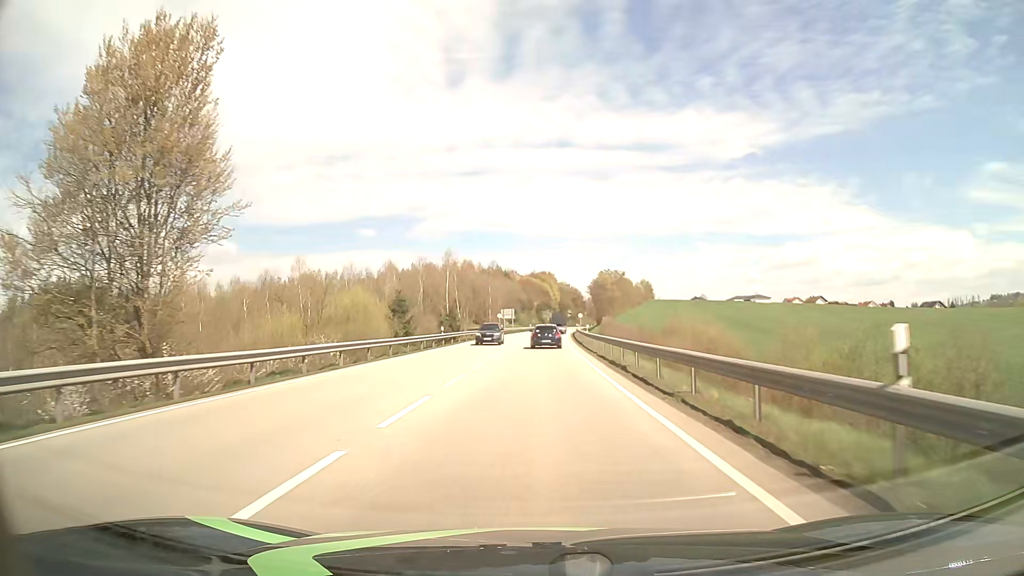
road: primary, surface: asphalt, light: Day
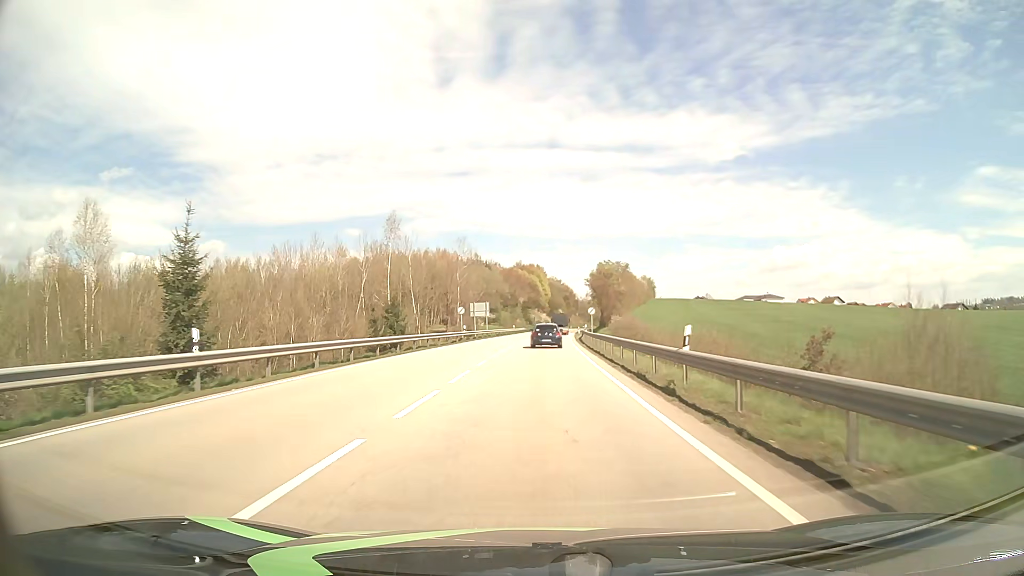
(+0.4, +35.3) m; +1°
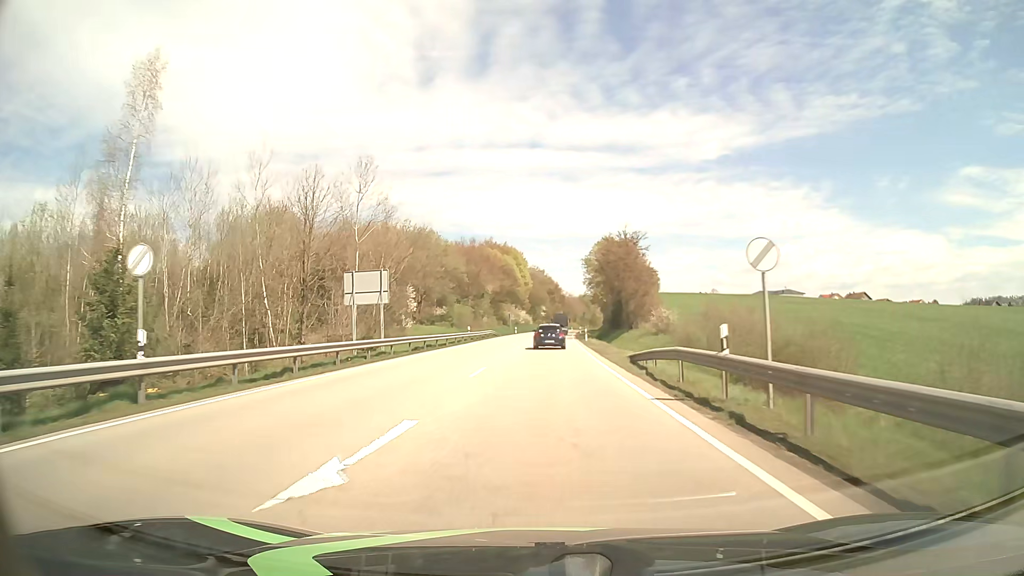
(+0.7, +46.7) m; +2°
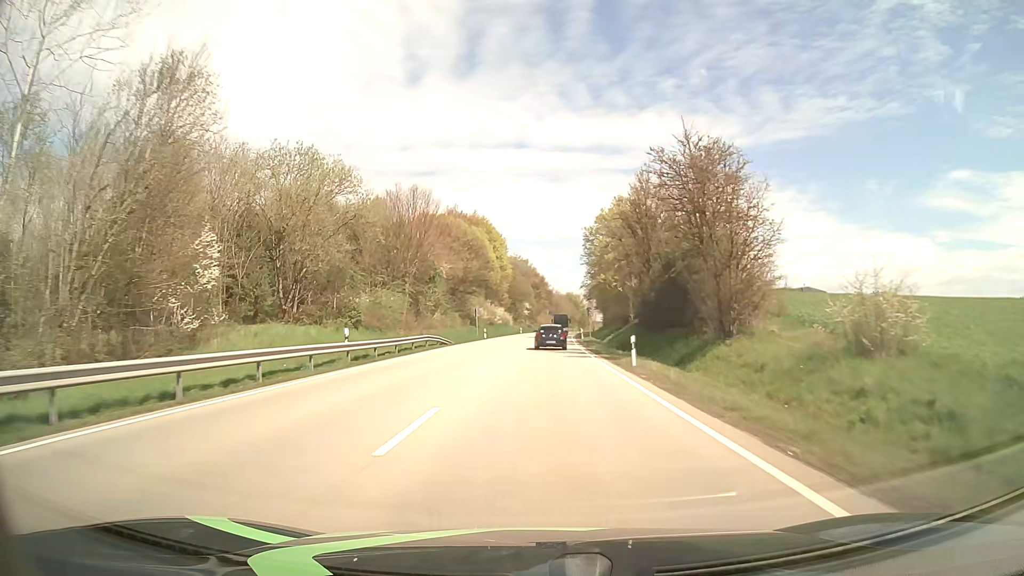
(+0.5, +34.8) m; +1°
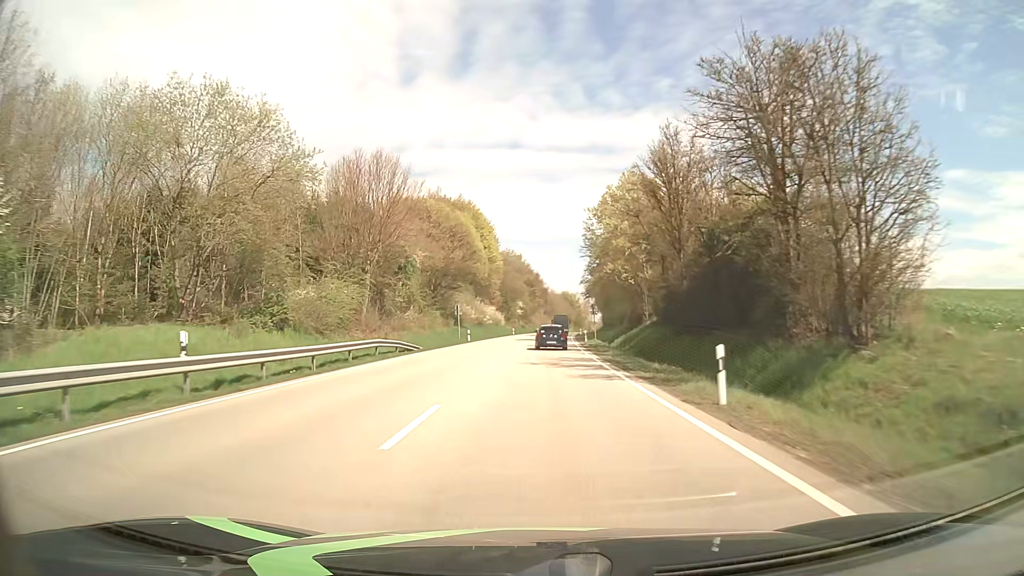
(+0.1, +11.6) m; +1°
